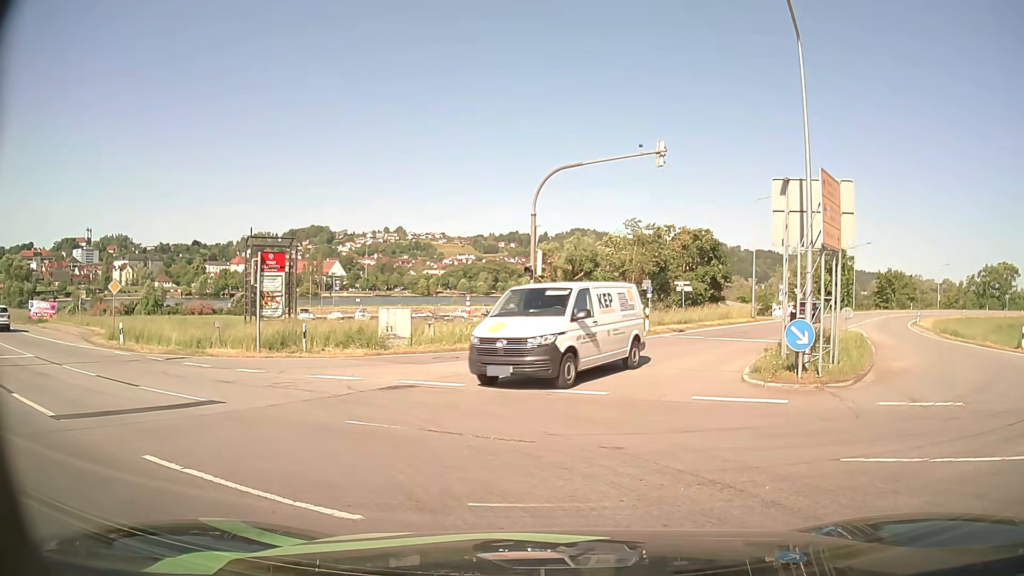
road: secondary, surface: asphalt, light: Day
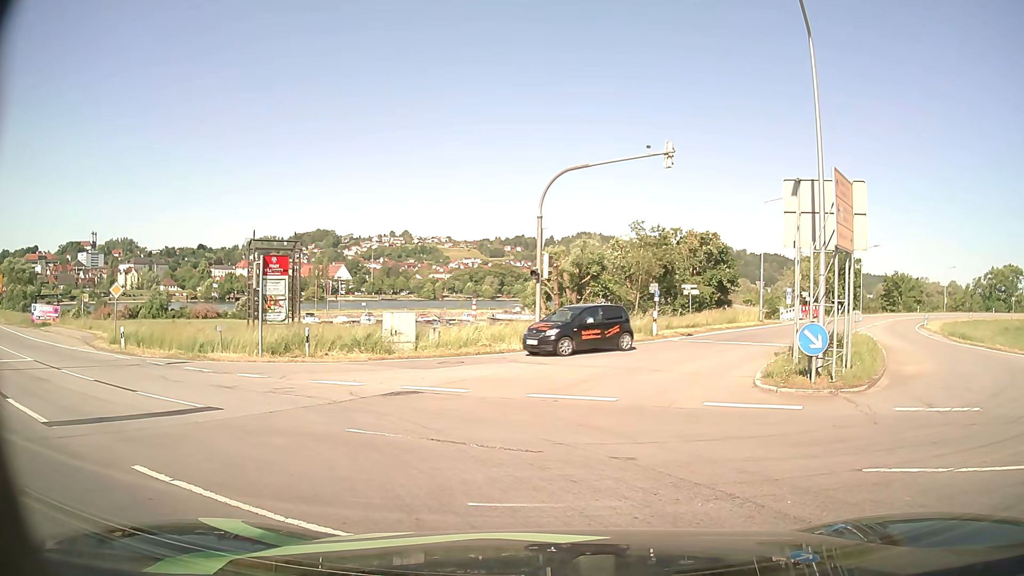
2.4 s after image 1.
(0.0, +0.4) m; 0°
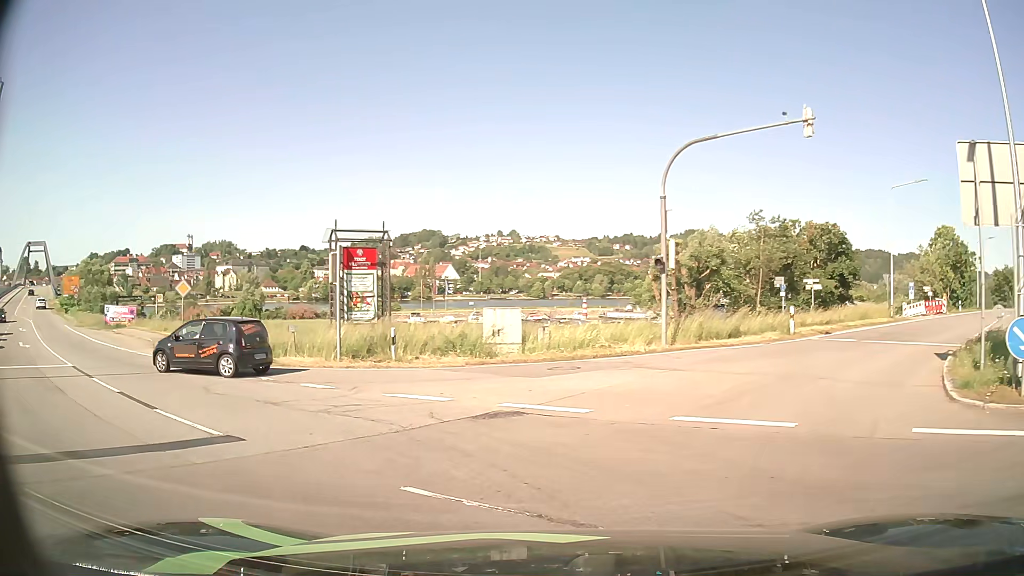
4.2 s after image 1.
(-0.4, +3.5) m; -11°
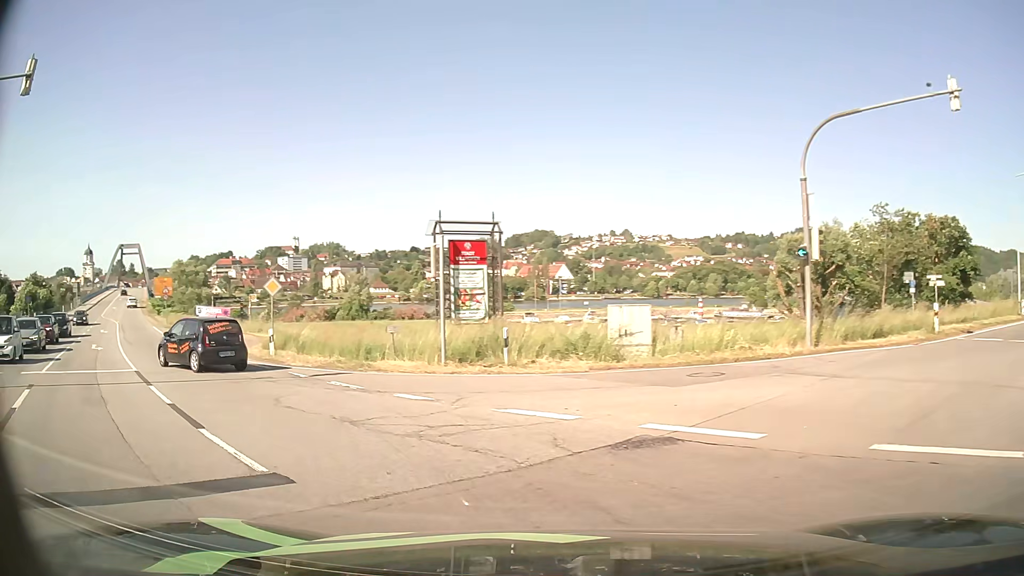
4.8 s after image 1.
(-0.2, +2.4) m; -10°
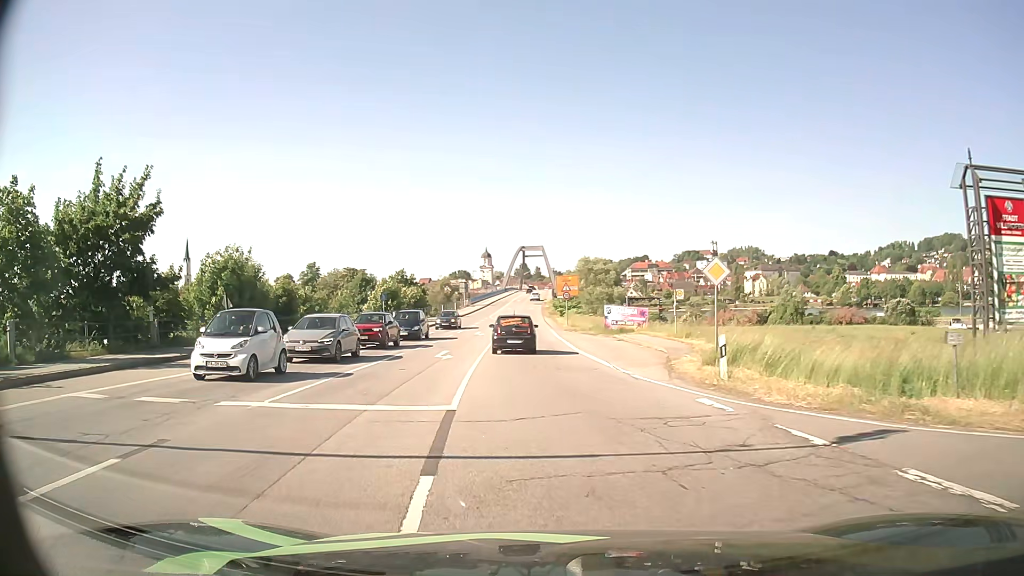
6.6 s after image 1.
(-3.4, +8.9) m; -35°
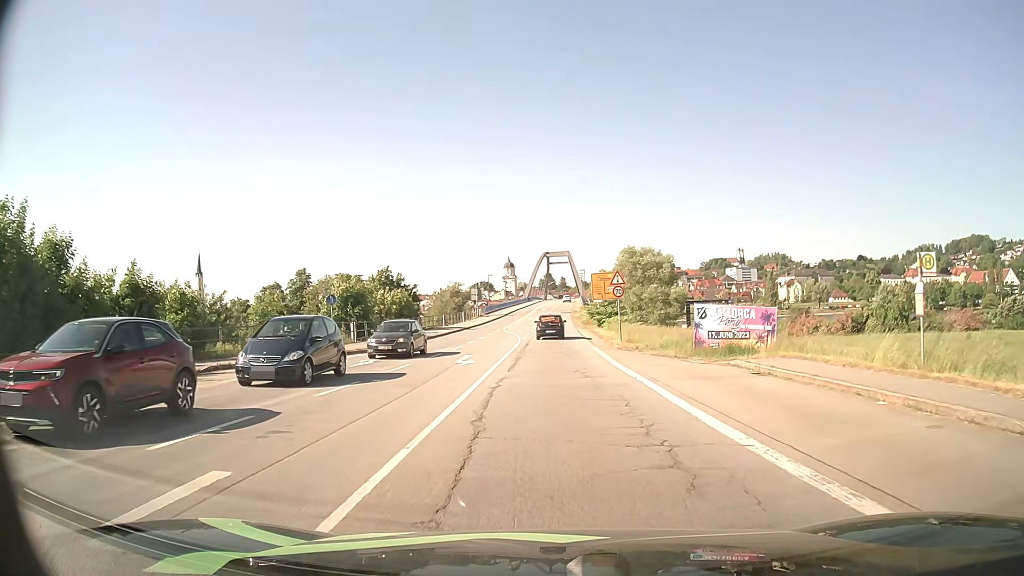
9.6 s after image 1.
(-0.8, +21.2) m; -2°
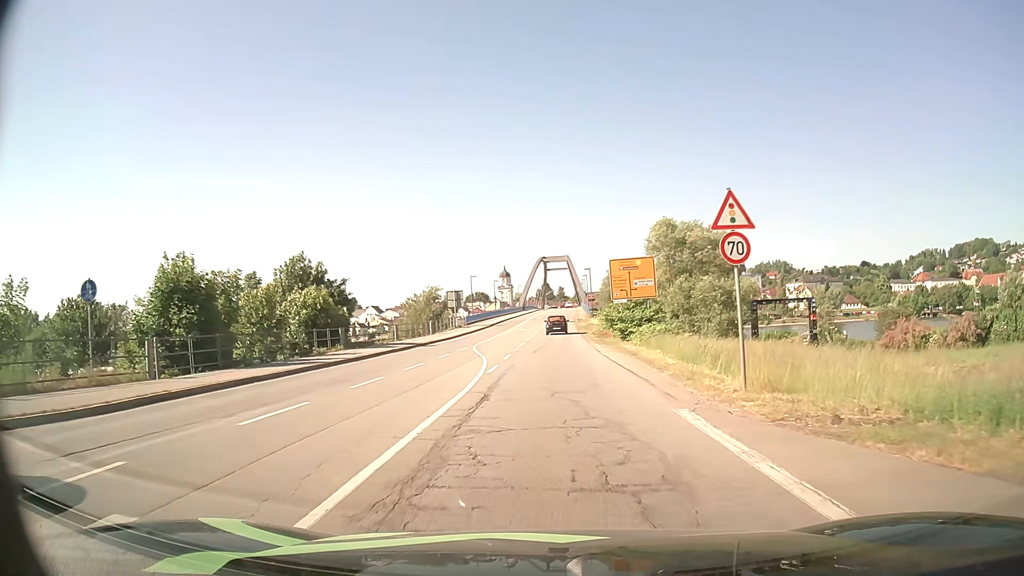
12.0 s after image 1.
(0.0, +21.8) m; 0°
